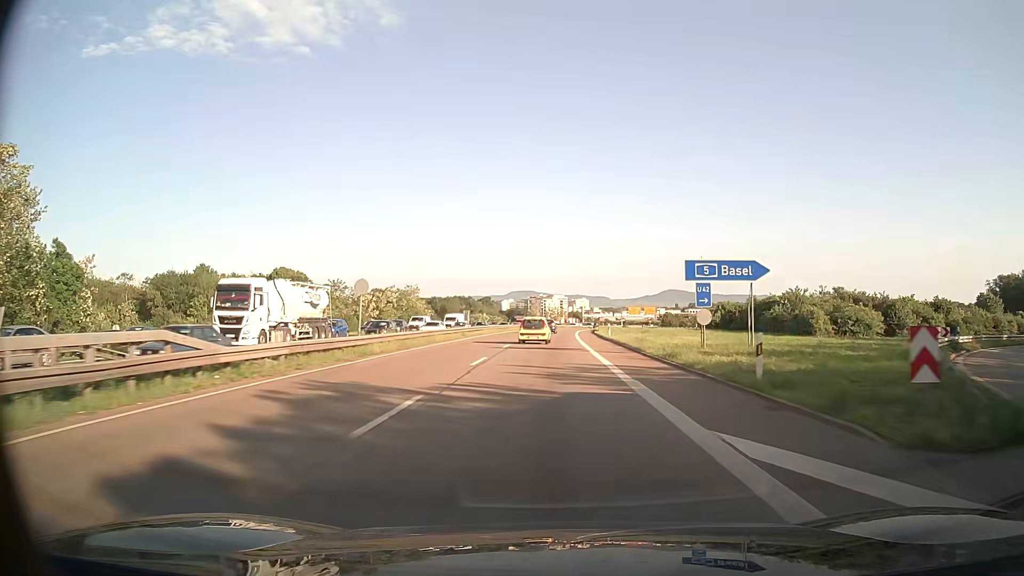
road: trunk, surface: asphalt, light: Day
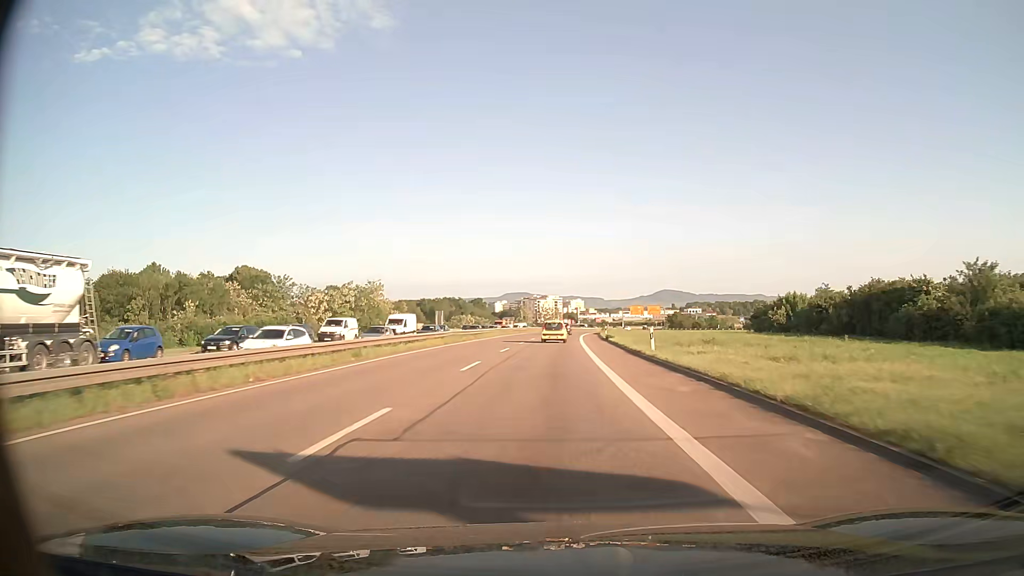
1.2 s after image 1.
(+0.1, +25.3) m; +1°
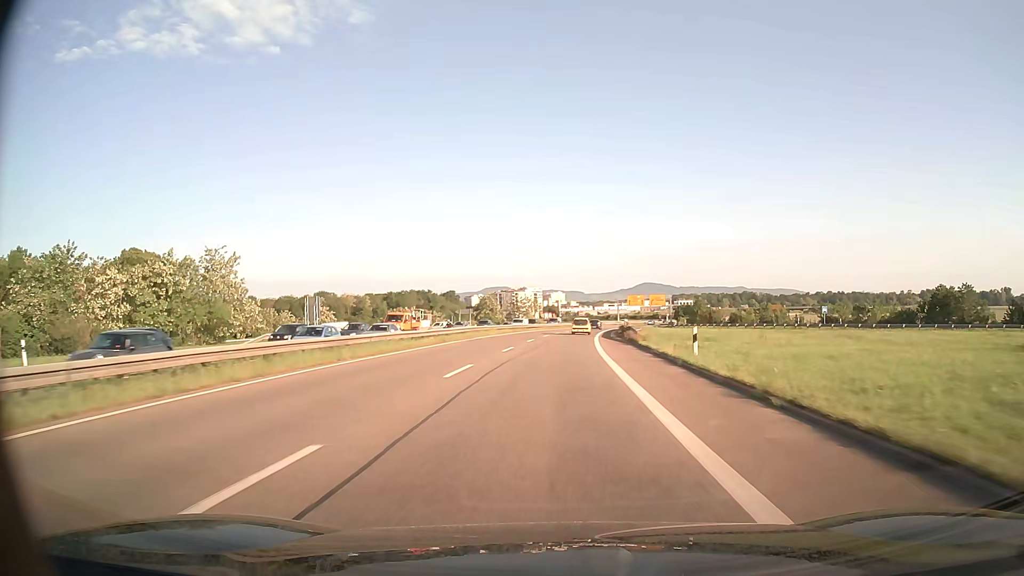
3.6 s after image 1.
(+0.5, +51.3) m; +2°
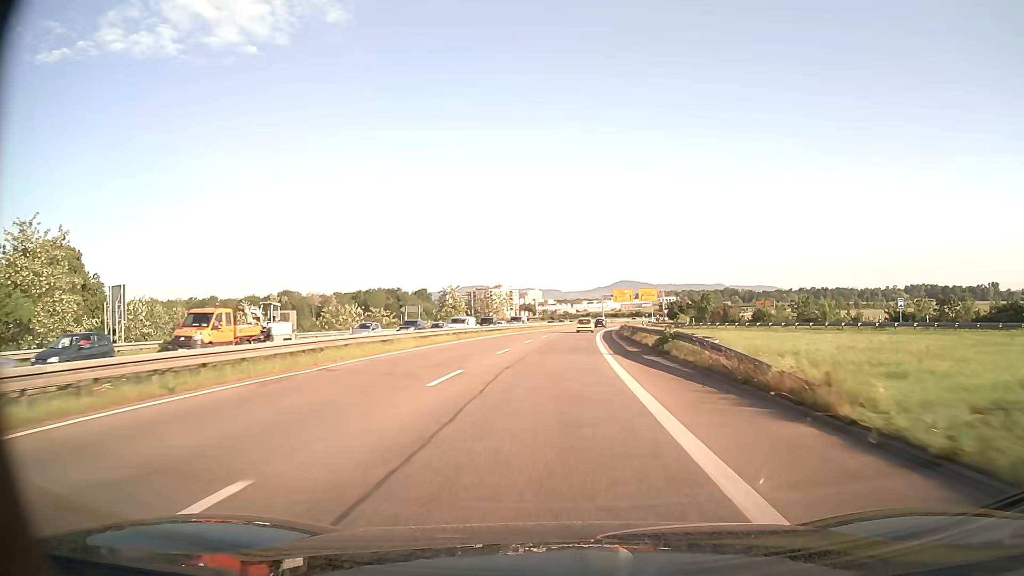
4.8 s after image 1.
(+0.4, +25.8) m; +2°
